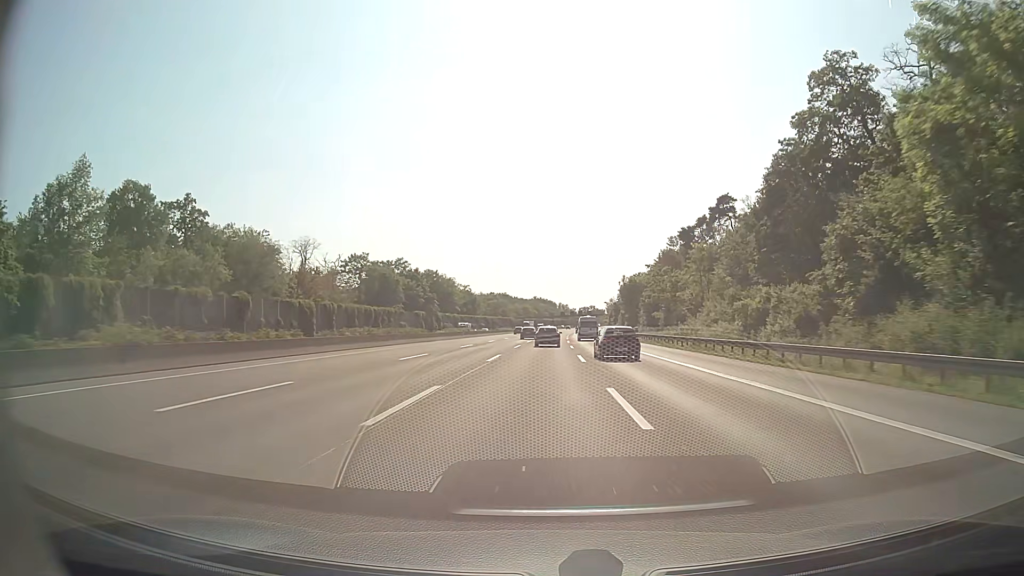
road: motorway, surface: asphalt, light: Day
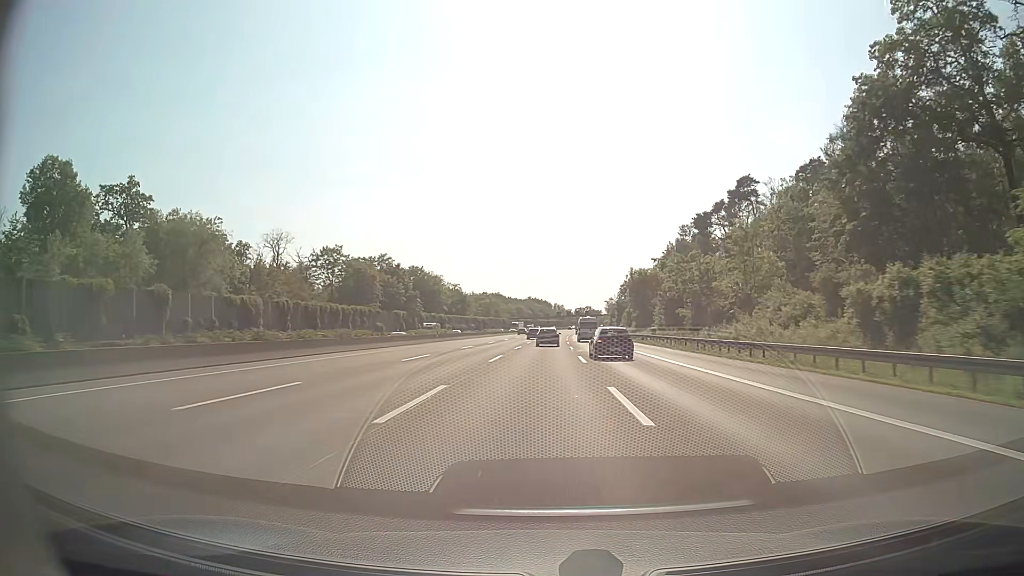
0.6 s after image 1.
(+0.1, +17.4) m; +1°
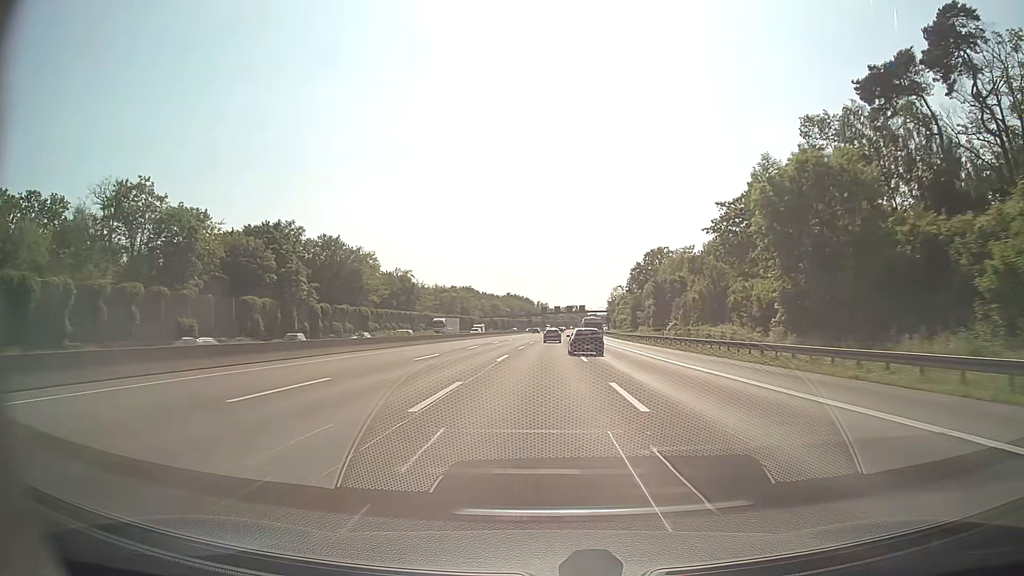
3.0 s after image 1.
(+0.7, +69.7) m; +2°
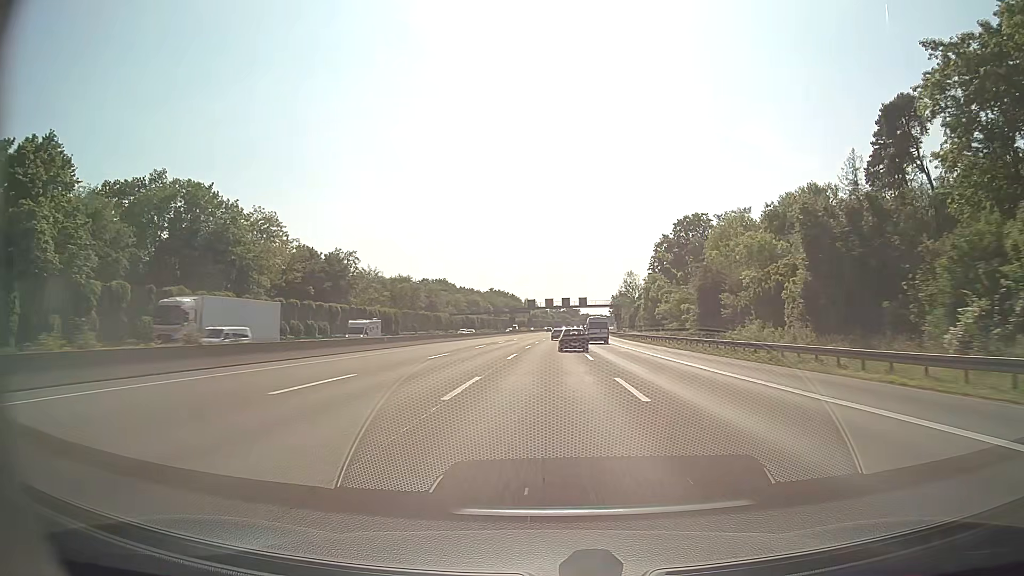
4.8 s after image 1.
(+0.3, +52.2) m; +1°
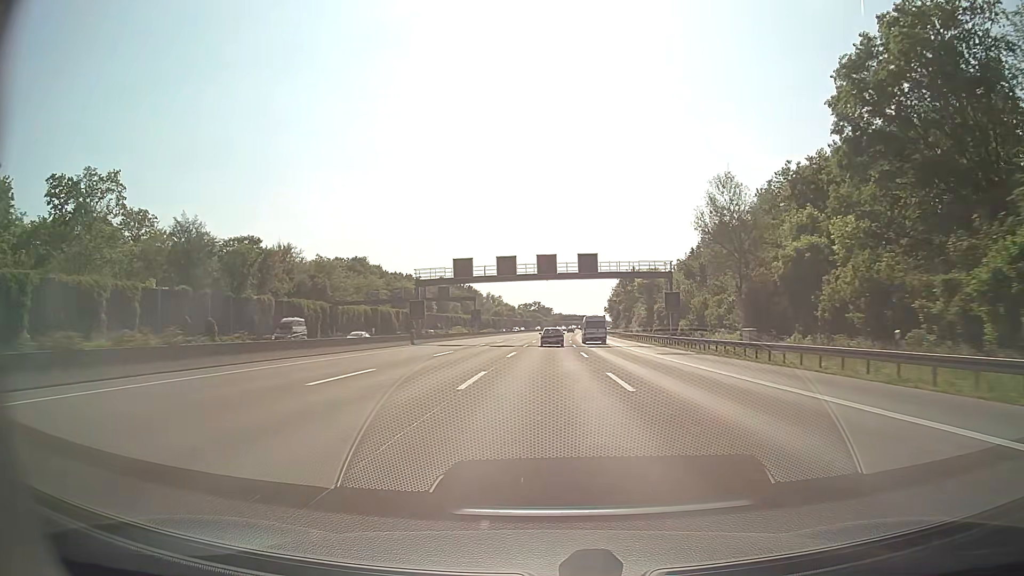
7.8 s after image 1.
(+2.0, +87.0) m; +3°
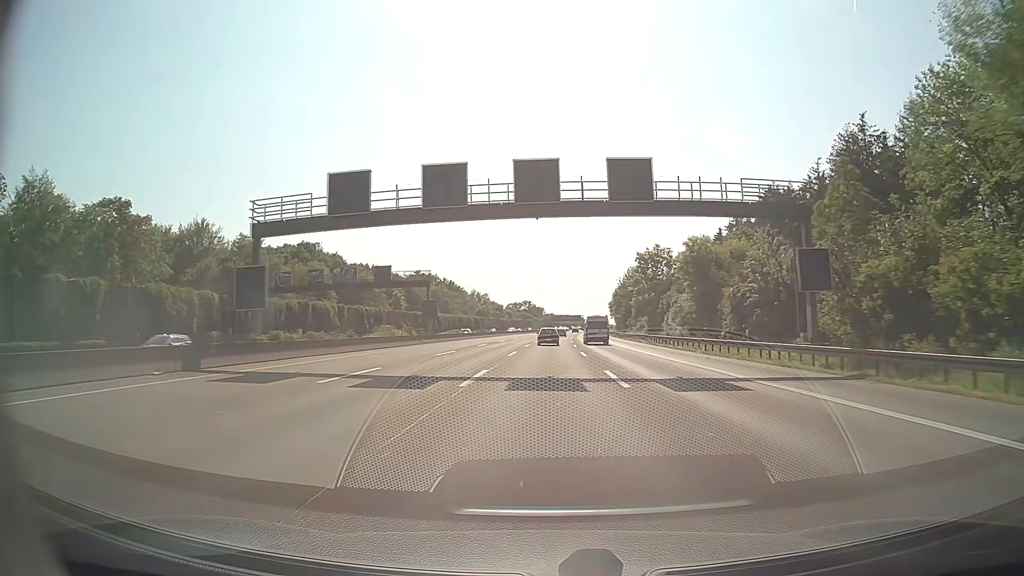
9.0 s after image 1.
(+0.2, +34.8) m; +1°
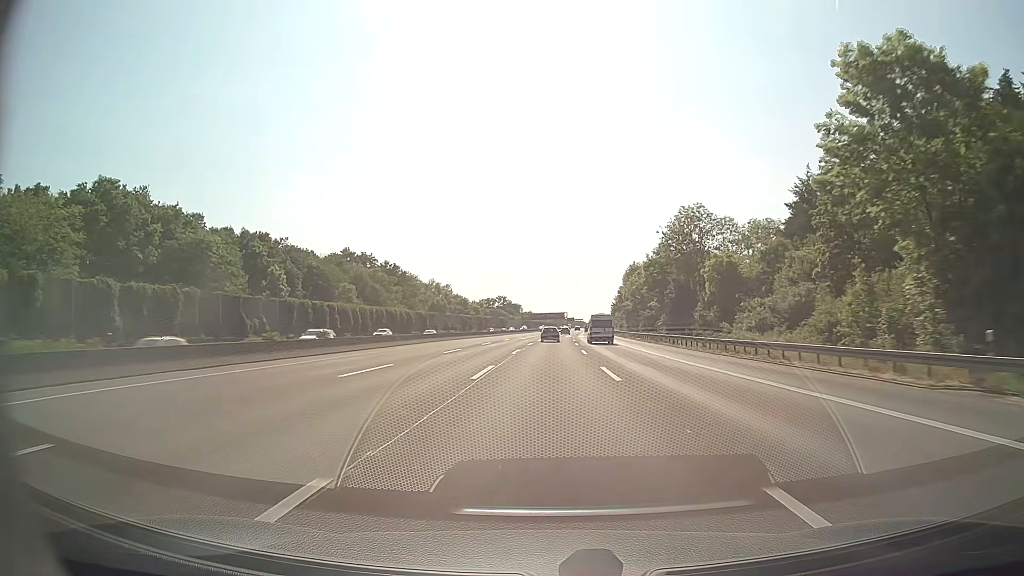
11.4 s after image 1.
(+1.2, +69.6) m; +2°
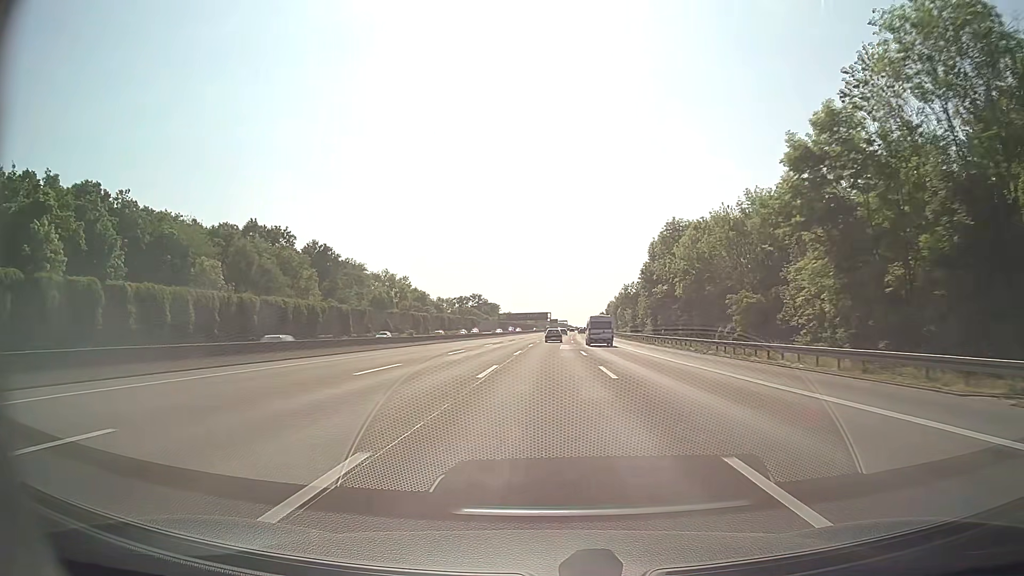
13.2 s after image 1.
(+0.8, +52.2) m; +2°
(0, +10) (0, +20) (0, +30) (0, +40) (+1, +50) (+1, +60) (+1, +70) (+2, +80) (+2, +90) (+2, +100) m
